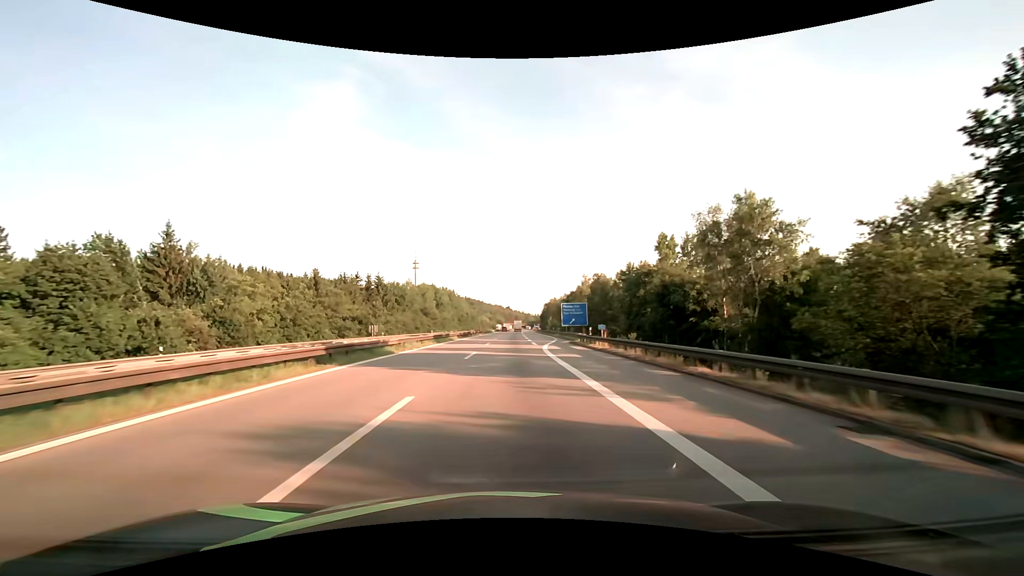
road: motorway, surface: asphalt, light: Day
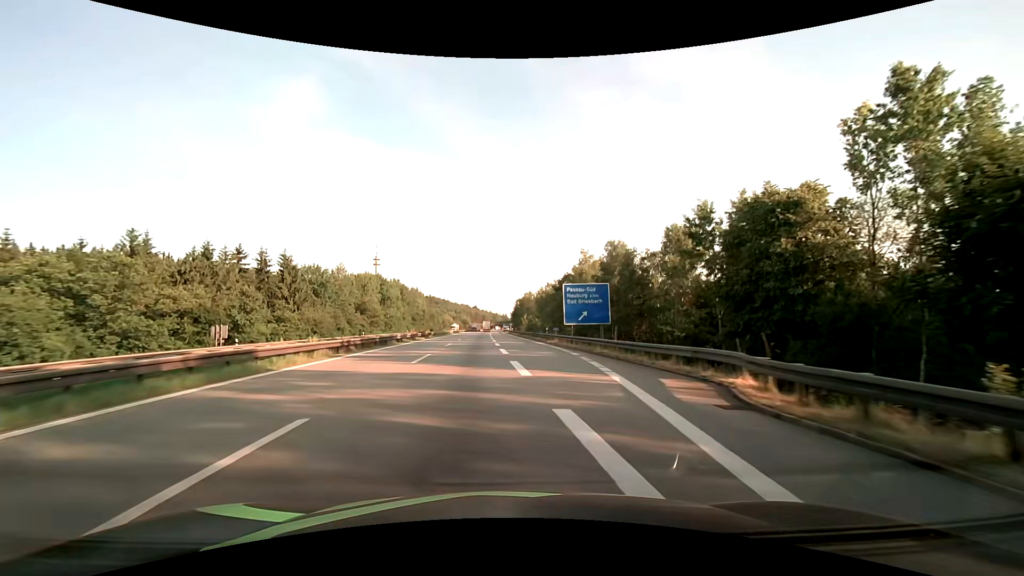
(+0.8, +37.9) m; +3°
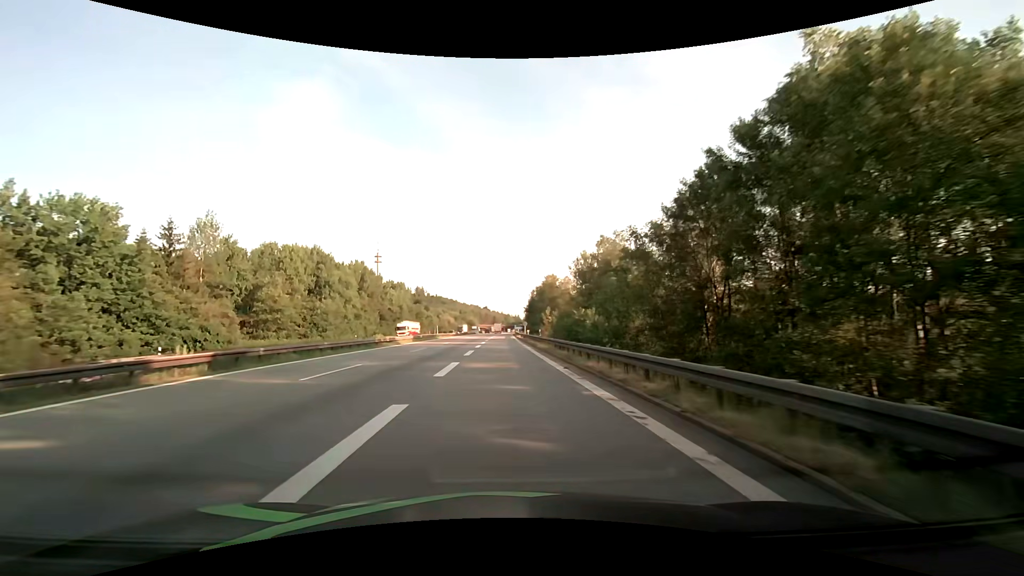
(+0.5, +58.8) m; -1°
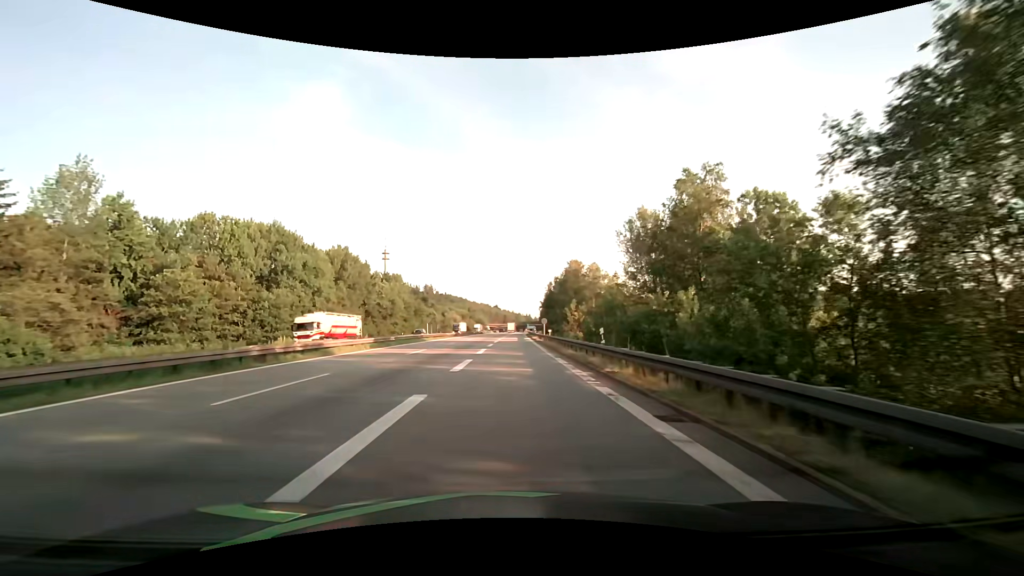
(-0.3, +22.8) m; -1°
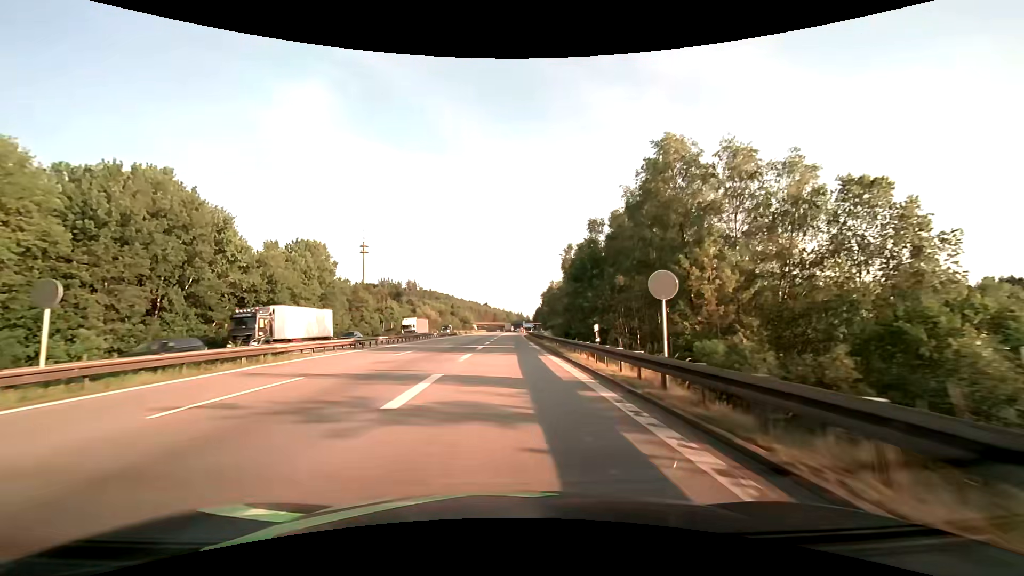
(+0.6, +55.1) m; +1°
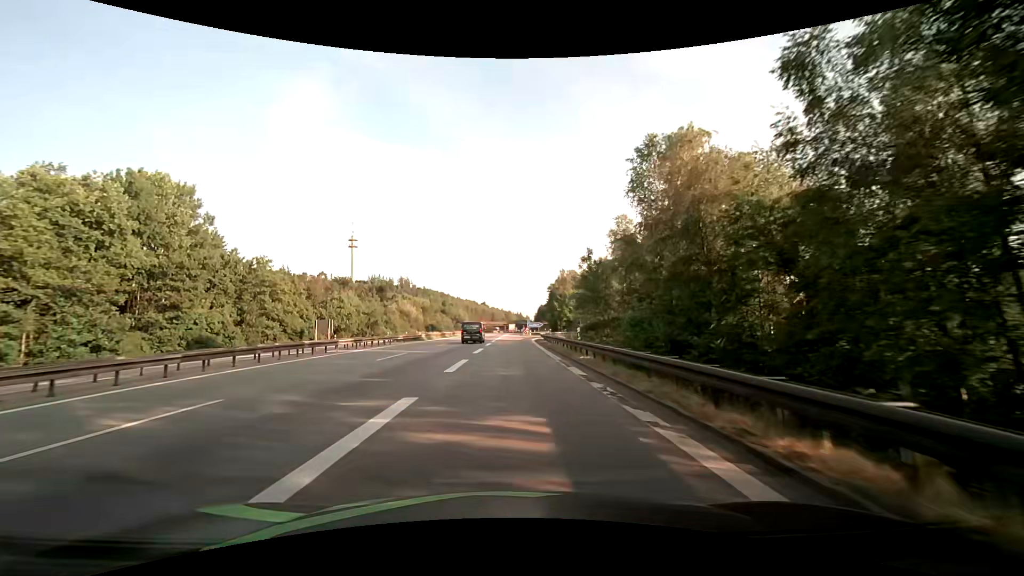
(0.0, +40.2) m; 0°
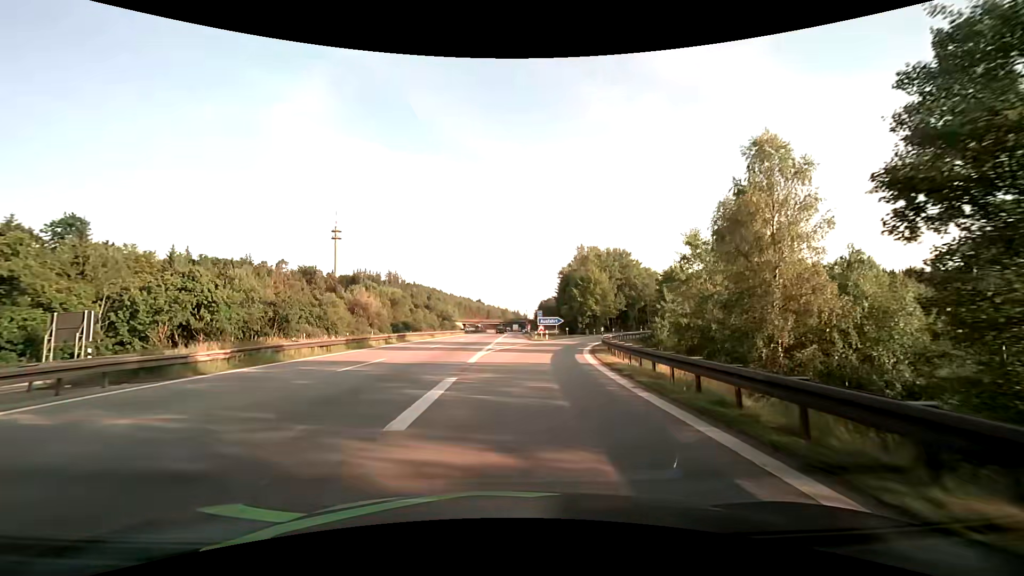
(-0.1, +43.6) m; 0°
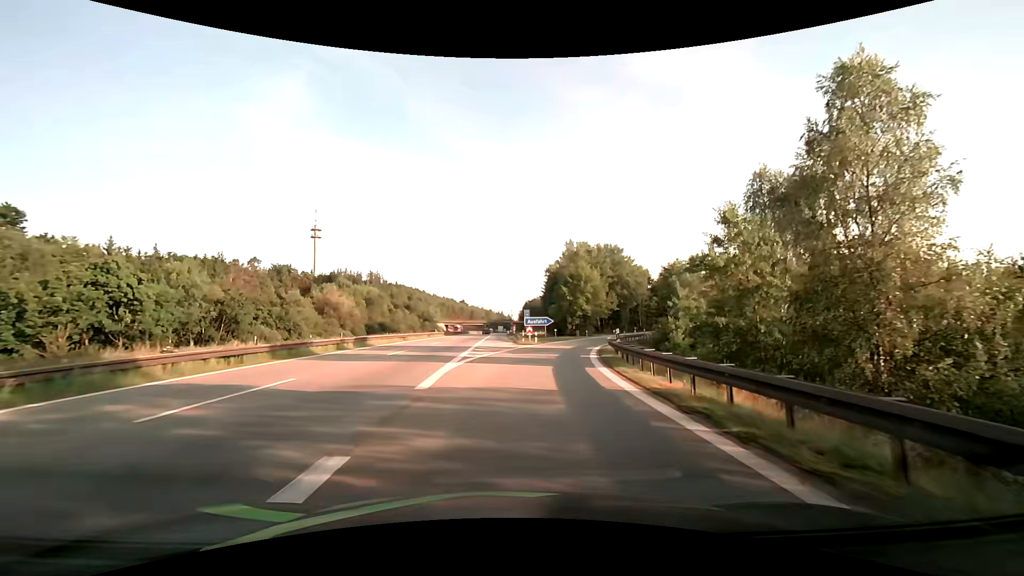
(+0.1, +7.8) m; +2°
(0, +10) (+1, +20) (+2, +30) (+4, +40) (+7, +49) (+10, +59) (+14, +68) (+19, +77) (+24, +85) (+29, +94) m
